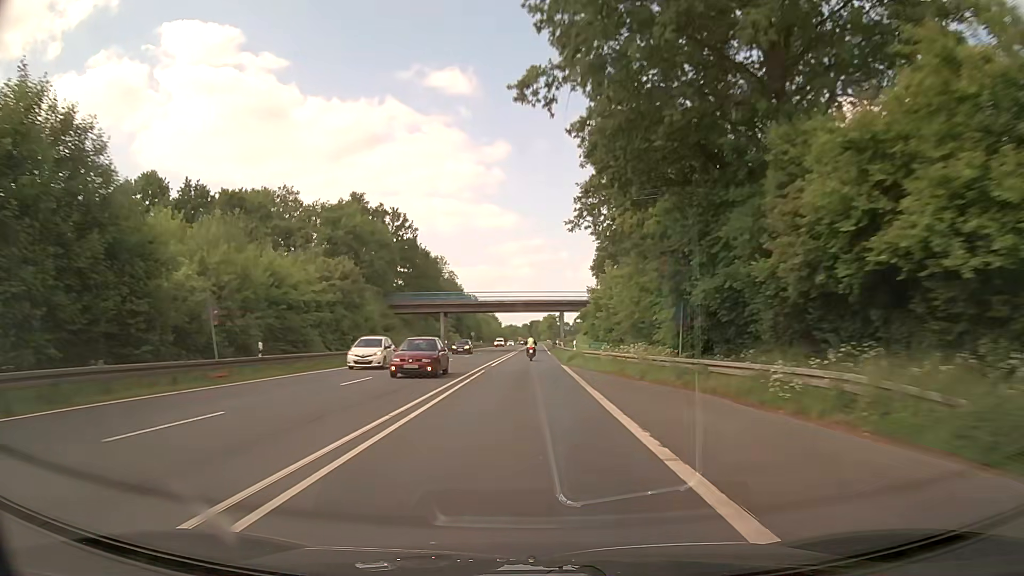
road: primary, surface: asphalt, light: Day
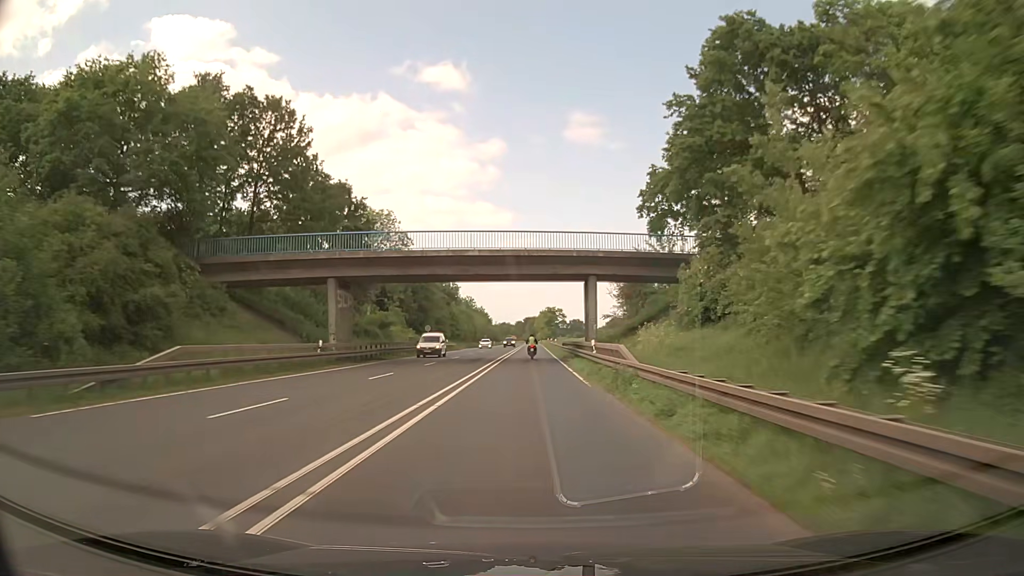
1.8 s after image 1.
(+0.1, +45.4) m; +1°
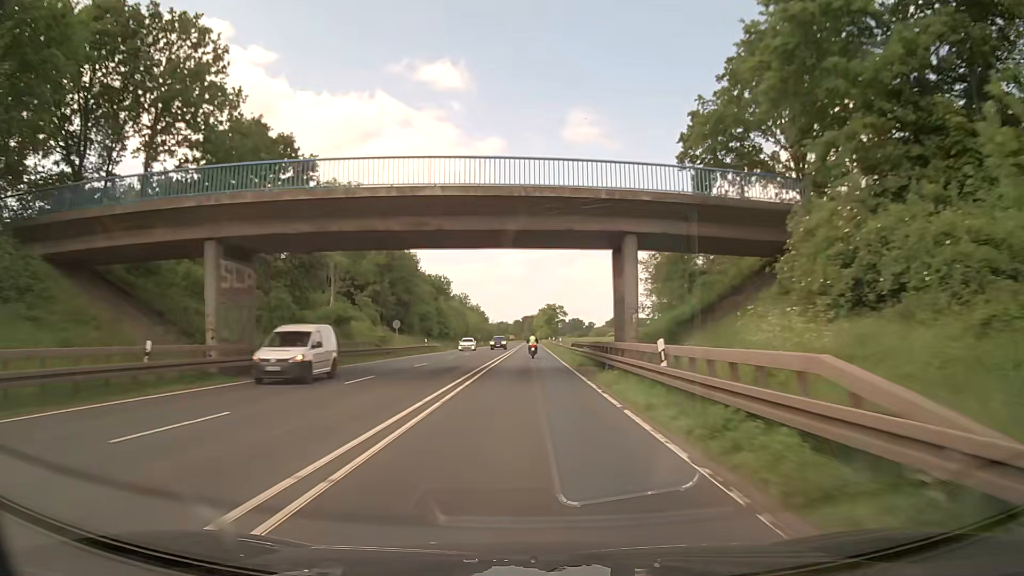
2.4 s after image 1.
(0.0, +15.3) m; 0°
(0, +10) (0, +20) (0, +30) (0, +40) (0, +50) (0, +60) (0, +70) (0, +80) (0, +90) (0, +100) m
